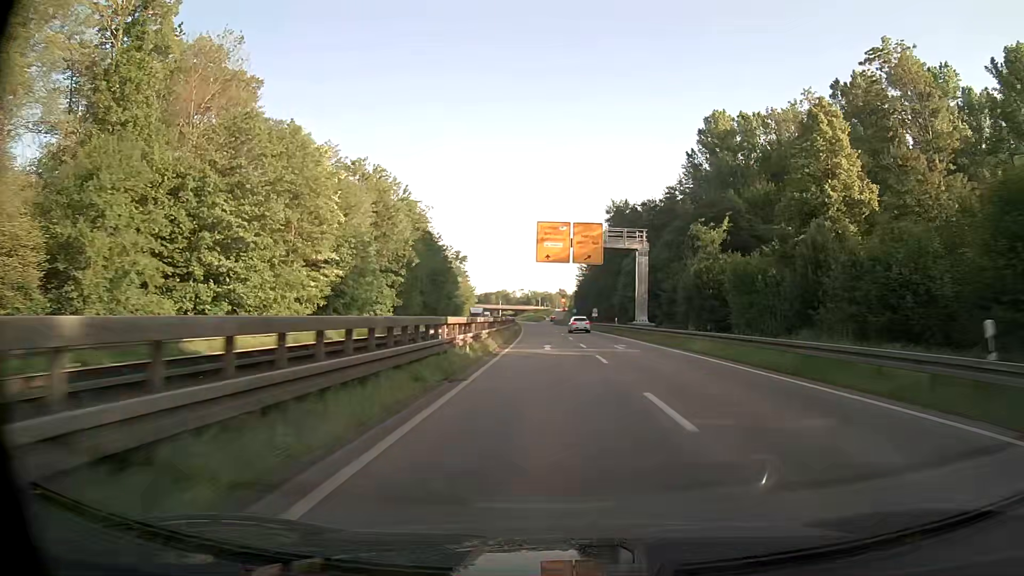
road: trunk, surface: asphalt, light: Day
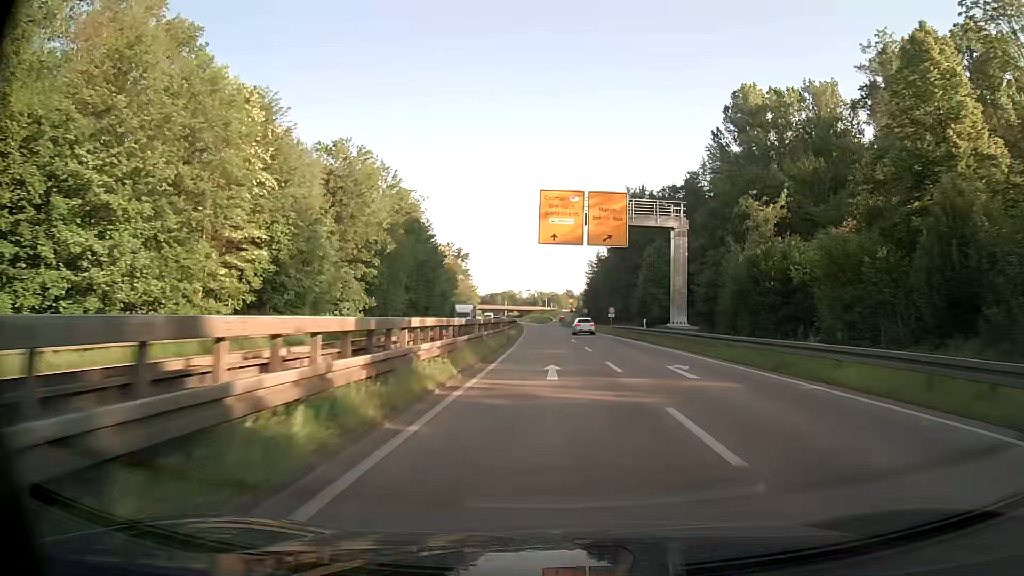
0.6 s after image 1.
(-0.1, +13.8) m; -1°
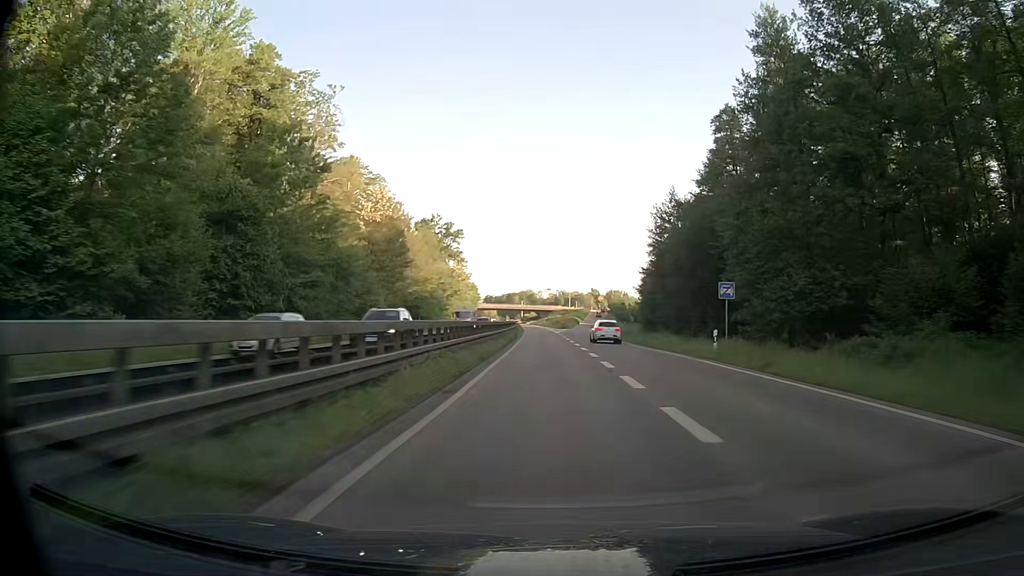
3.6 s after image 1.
(-1.1, +68.6) m; -2°
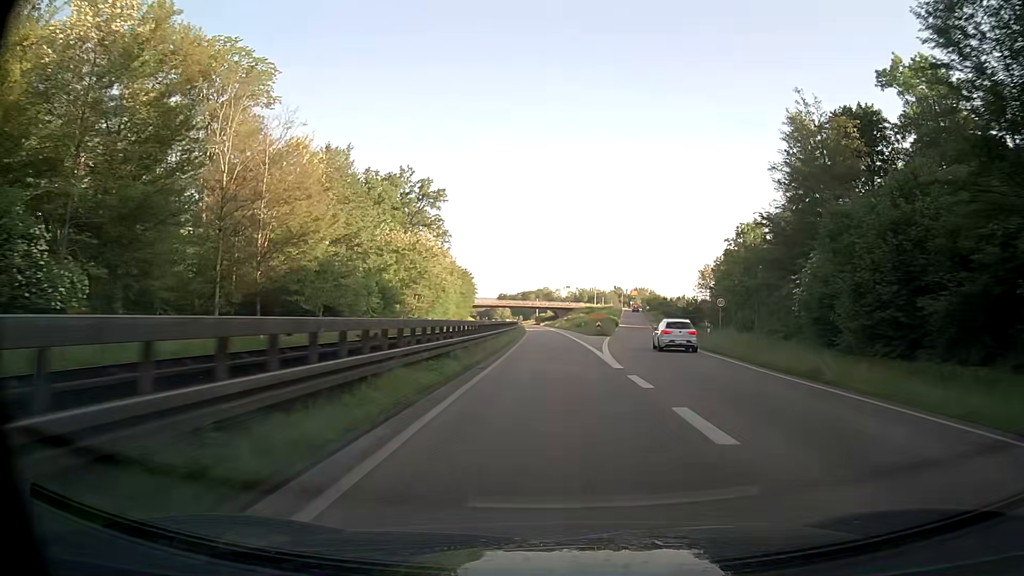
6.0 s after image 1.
(-0.8, +54.5) m; -2°
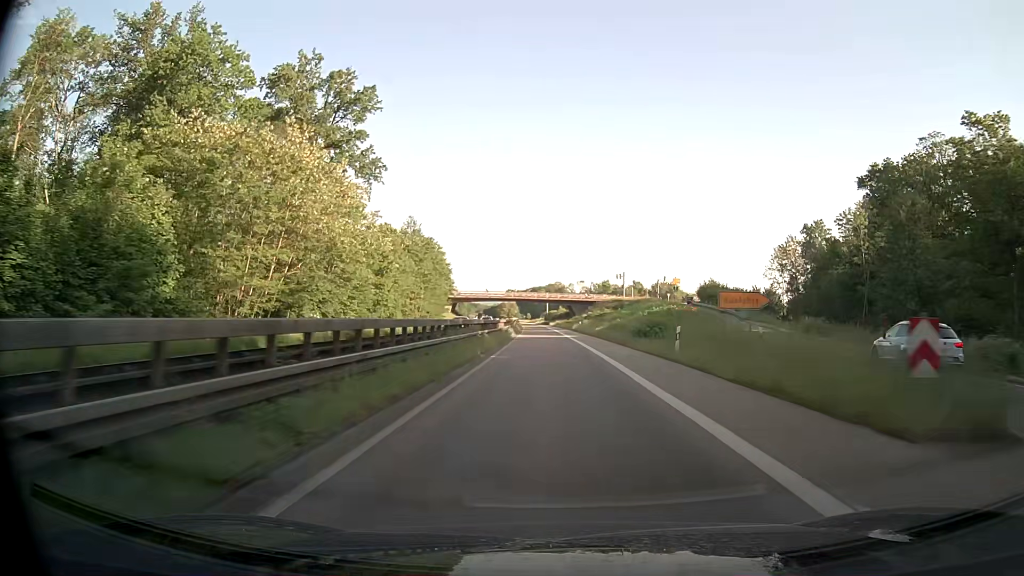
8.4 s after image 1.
(+0.1, +54.3) m; -1°
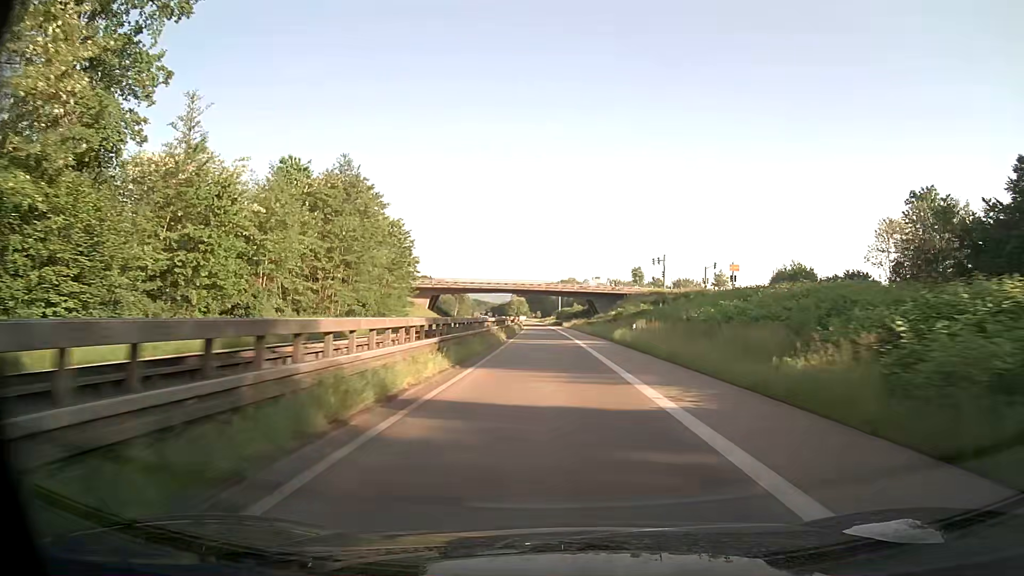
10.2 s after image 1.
(-0.3, +40.5) m; -1°
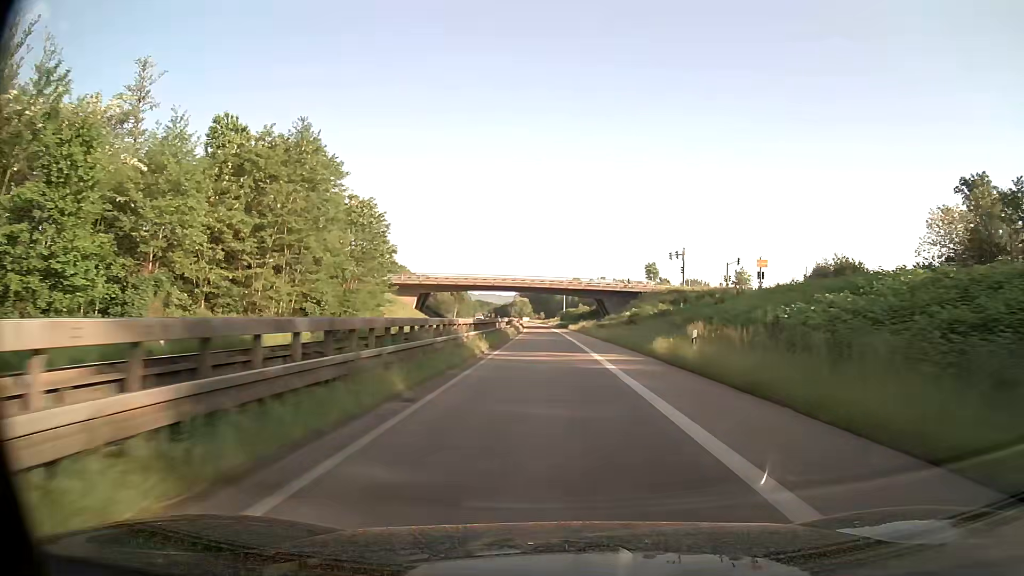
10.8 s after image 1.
(0.0, +13.4) m; 0°
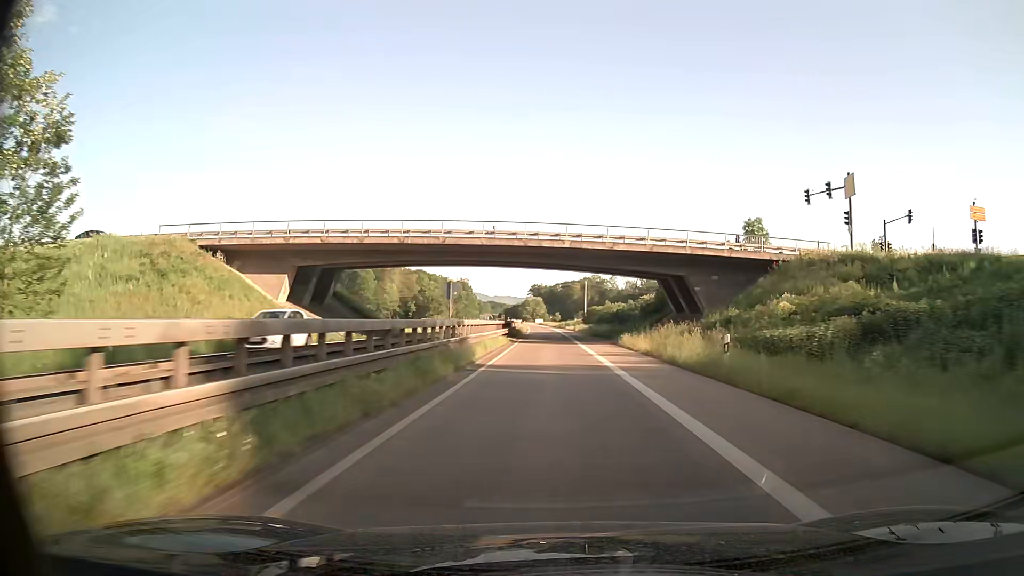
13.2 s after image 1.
(-0.6, +53.0) m; -1°
(0, +10) (0, +20) (0, +30) (0, +40) (-1, +50) (-1, +60) (-1, +70) (-2, +80) (-2, +90) (-2, +100) m
